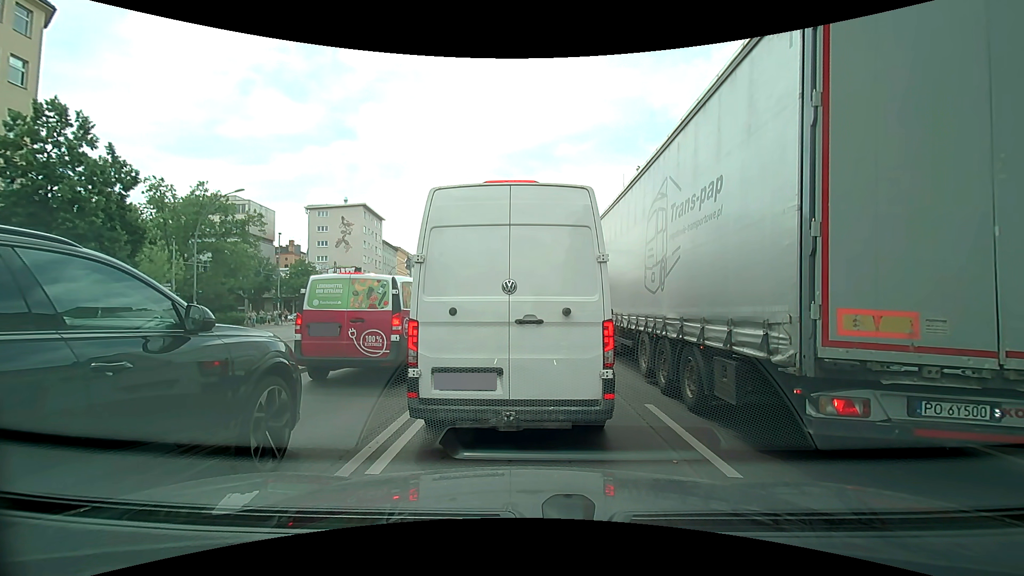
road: primary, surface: asphalt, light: Day
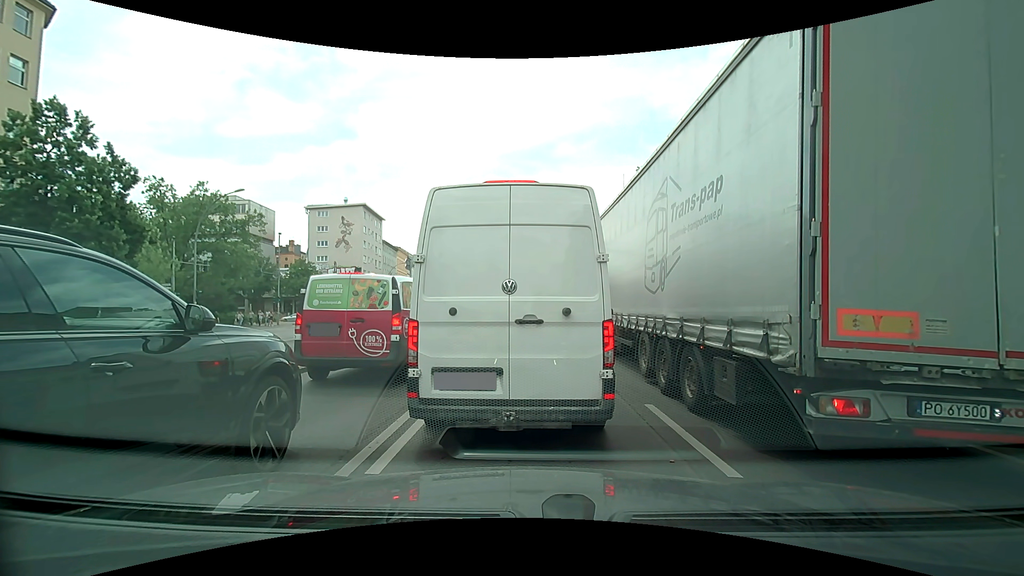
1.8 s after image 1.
(0.0, 0.0) m; 0°
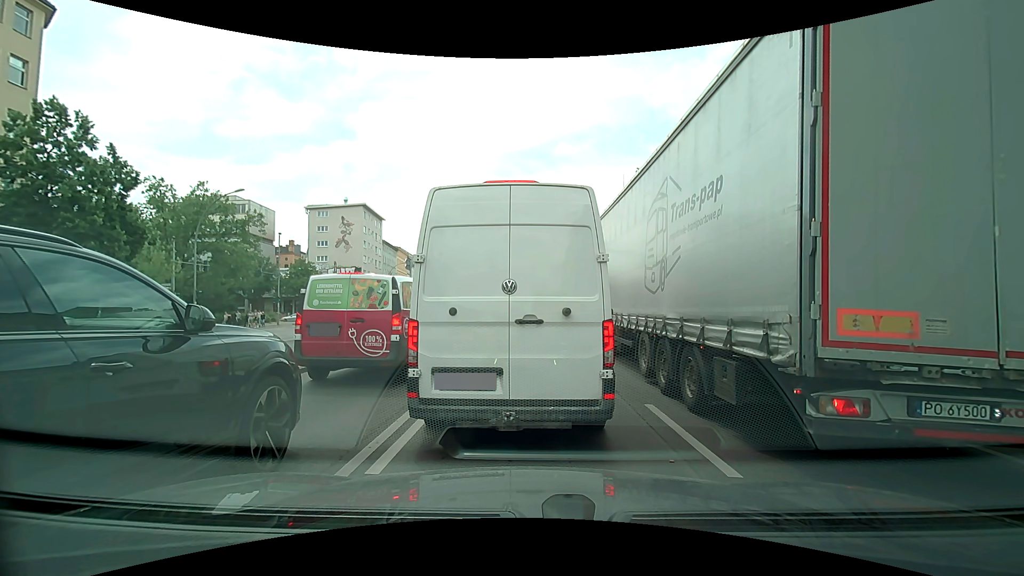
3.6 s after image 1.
(0.0, 0.0) m; 0°
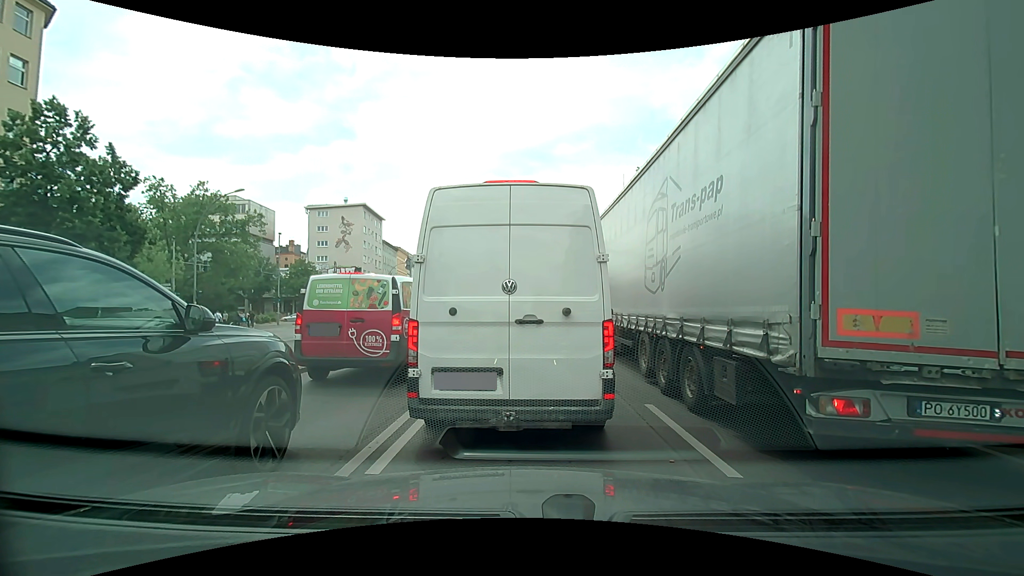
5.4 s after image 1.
(0.0, 0.0) m; 0°
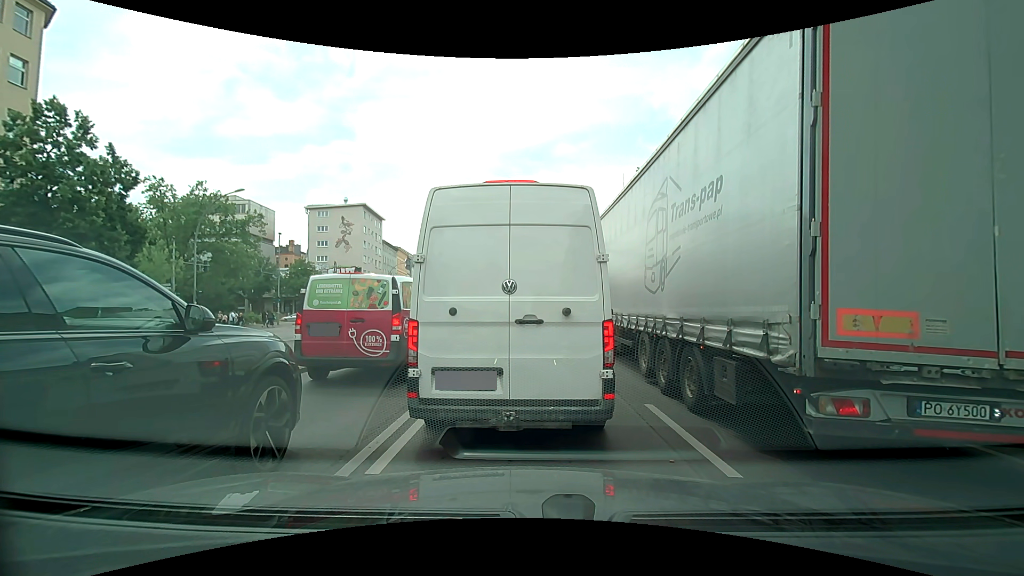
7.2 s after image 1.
(0.0, 0.0) m; 0°
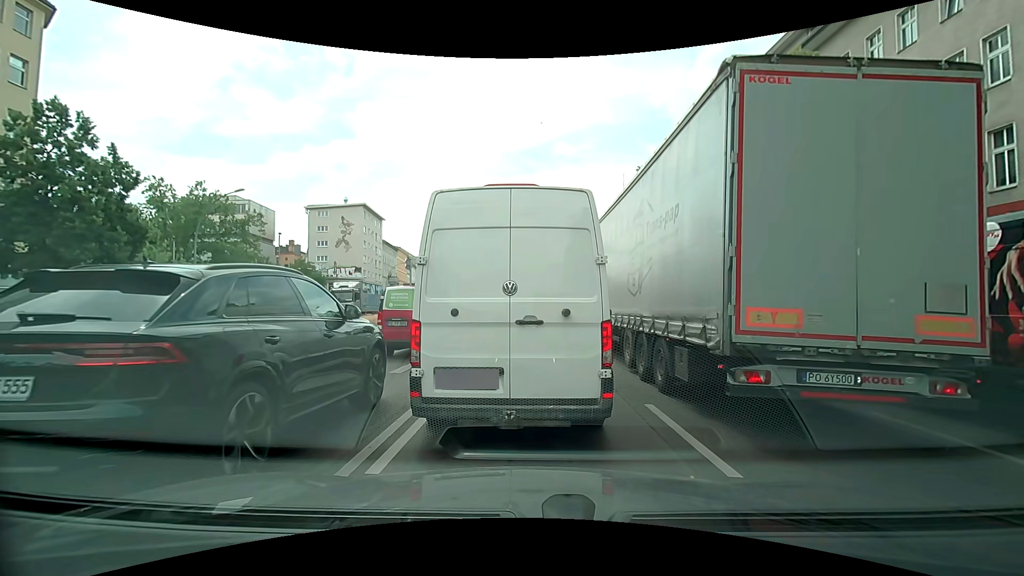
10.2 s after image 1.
(0.0, 0.0) m; 0°
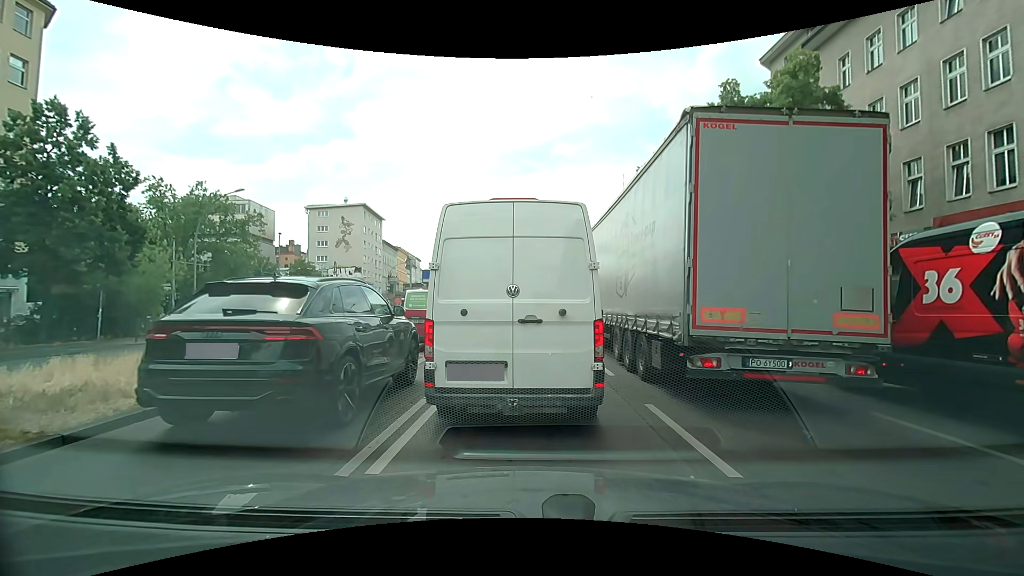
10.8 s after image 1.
(0.0, 0.0) m; 0°
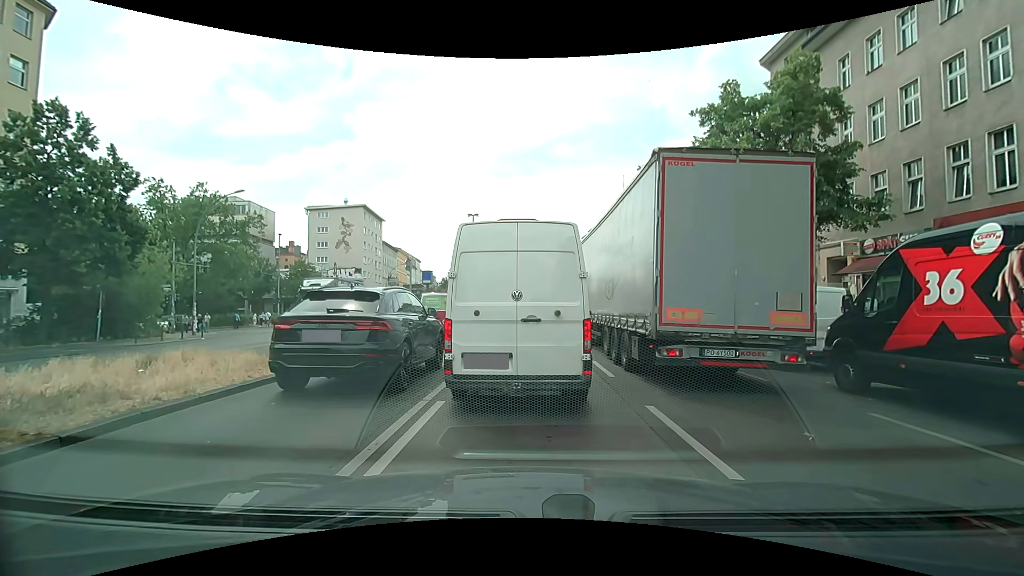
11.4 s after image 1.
(0.0, 0.0) m; 0°
